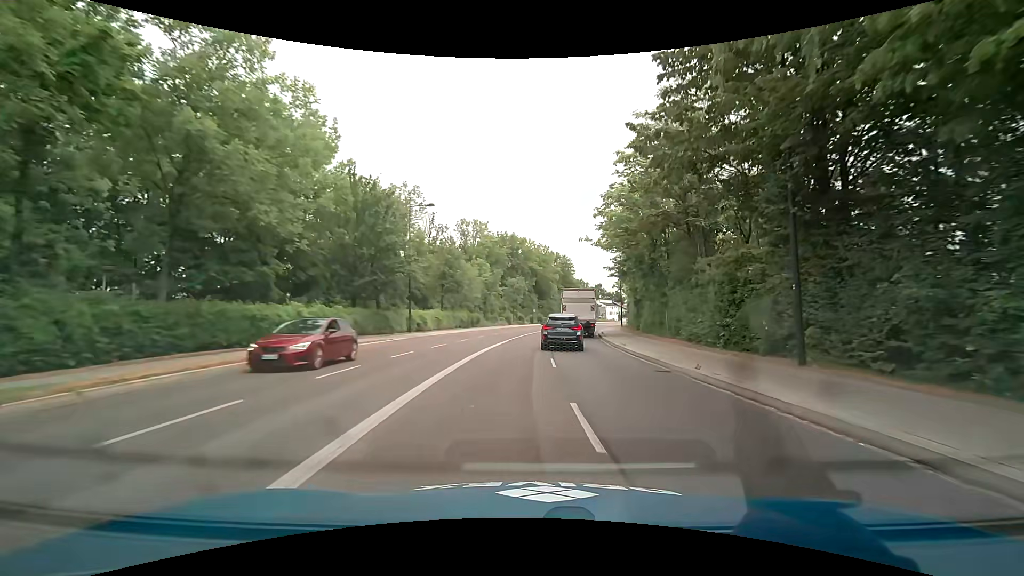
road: secondary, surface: asphalt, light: Day
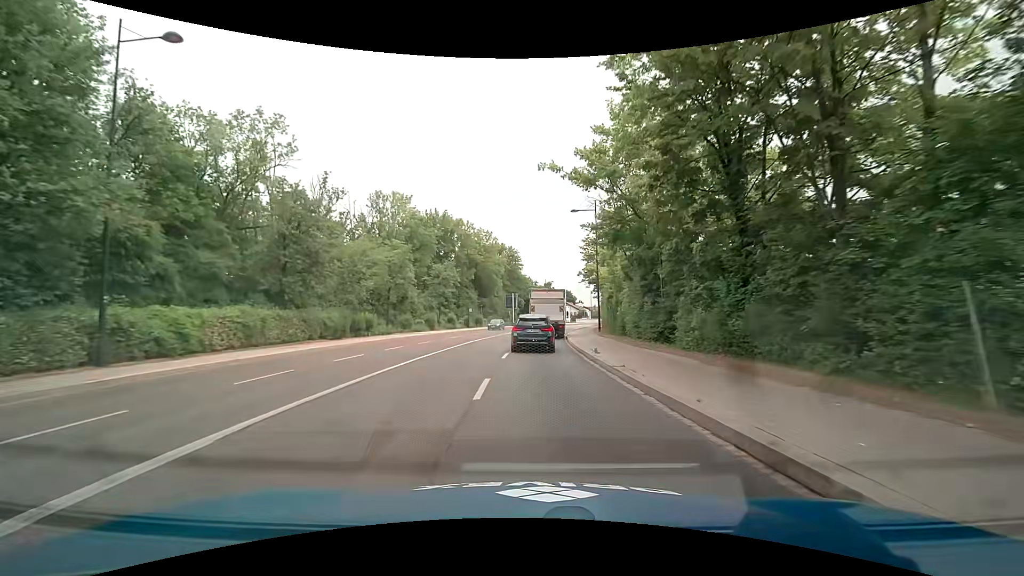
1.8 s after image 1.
(+1.7, +23.7) m; +6°
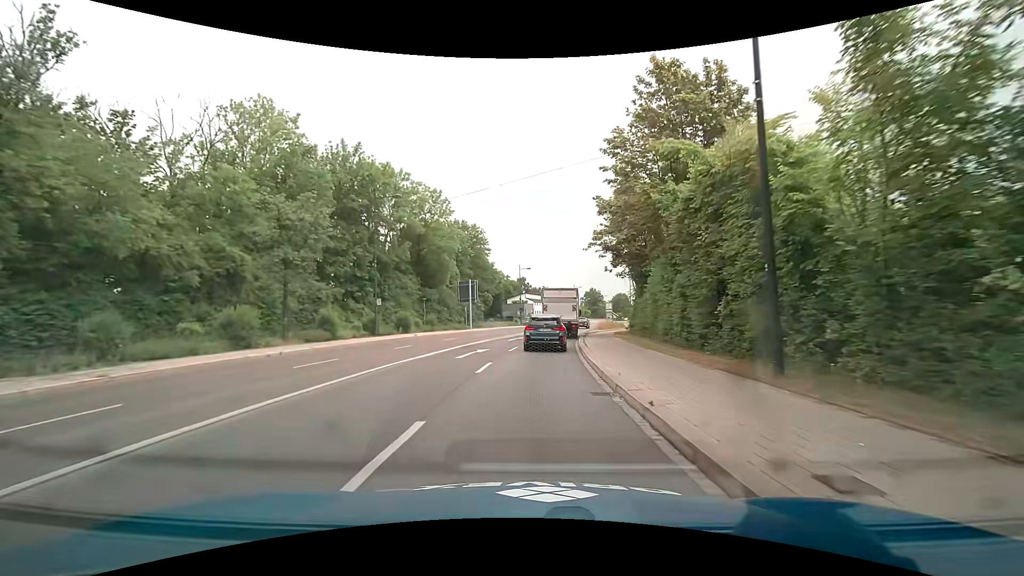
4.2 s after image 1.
(+0.8, +32.1) m; +3°
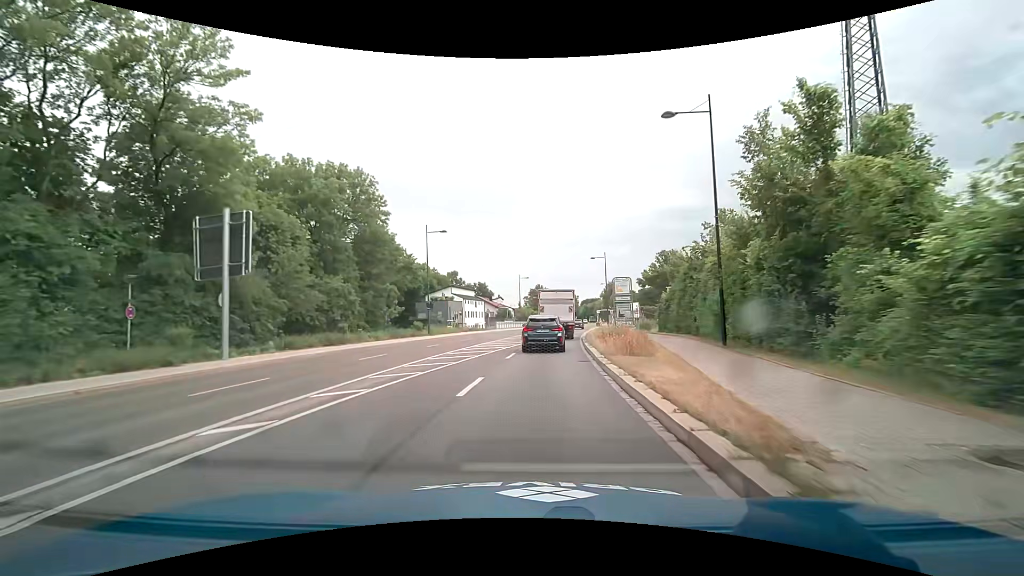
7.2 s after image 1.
(+2.4, +39.7) m; +7°
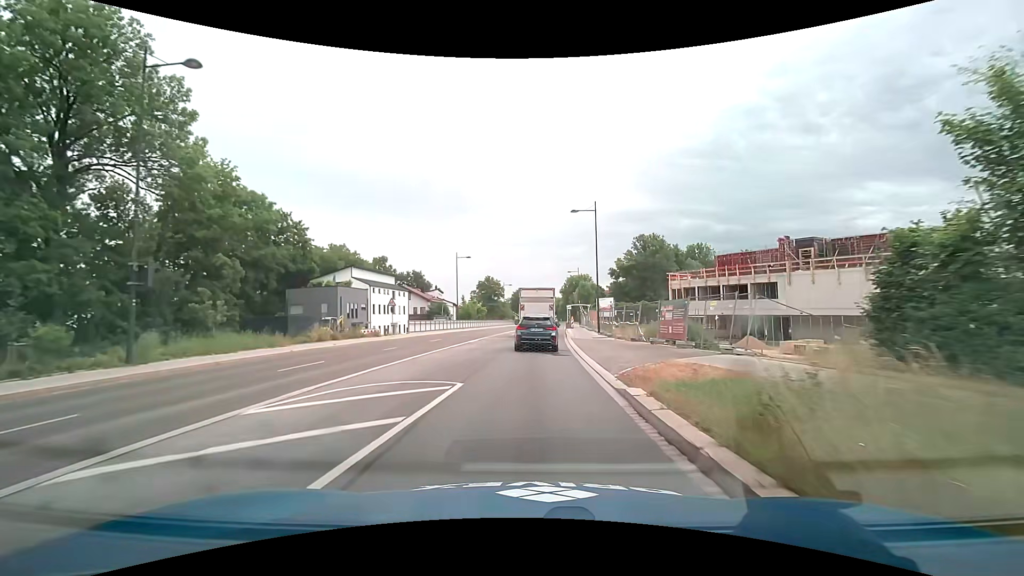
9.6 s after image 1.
(+1.4, +31.6) m; +5°
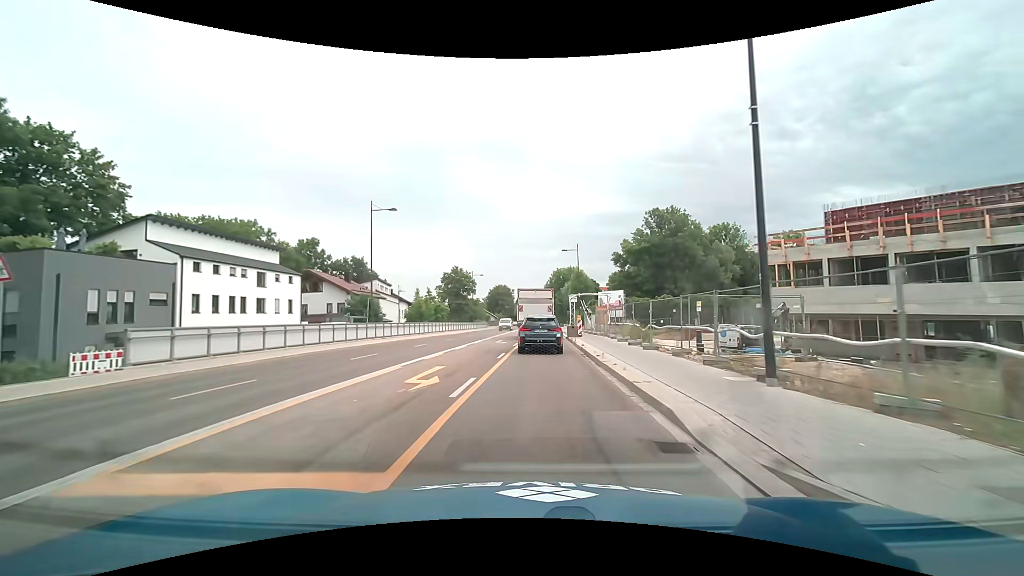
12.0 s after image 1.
(+0.4, +31.4) m; +2°
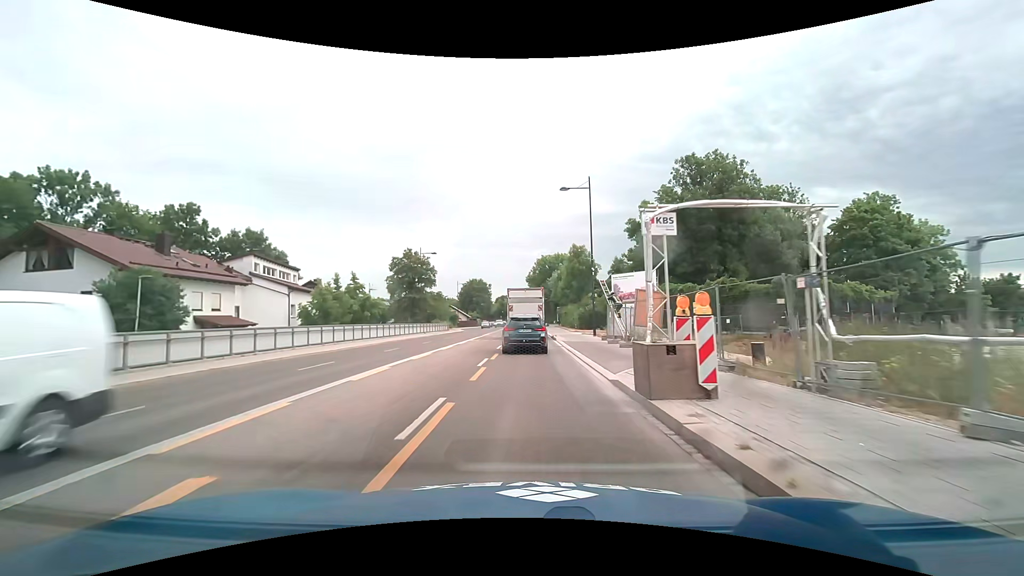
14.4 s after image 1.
(+0.7, +30.0) m; +2°
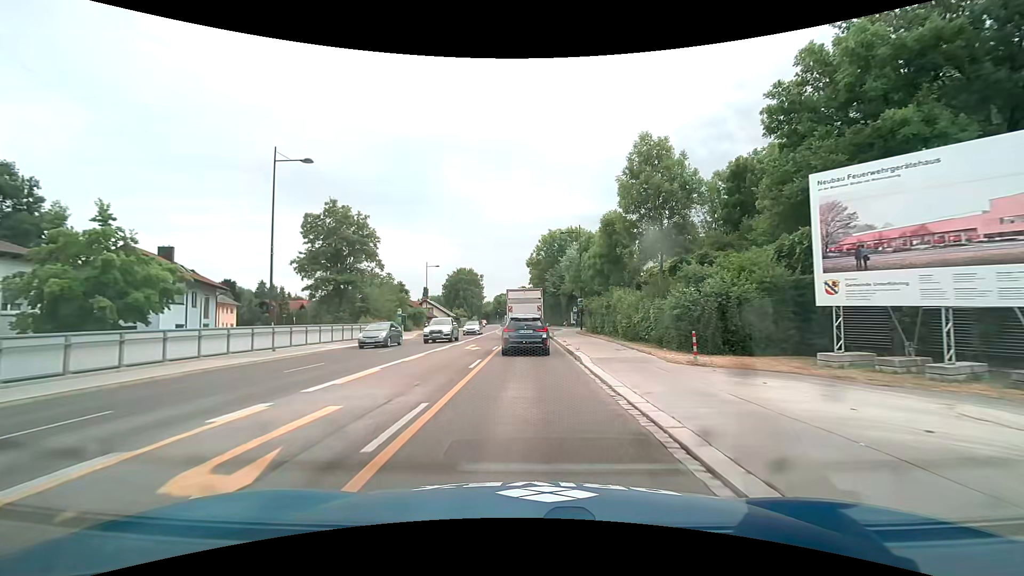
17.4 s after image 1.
(0.0, +36.7) m; 0°
(0, +10) (0, +20) (0, +30) (0, +40) (0, +50) (0, +60) (0, +70) (-1, +80) (-1, +90) (-1, +100) m
